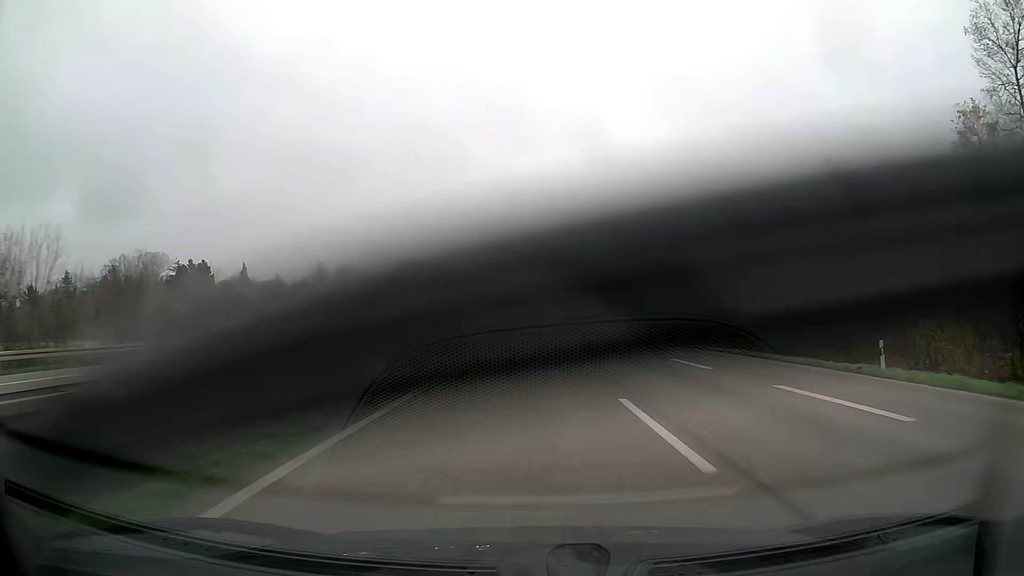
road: trunk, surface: asphalt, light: Day
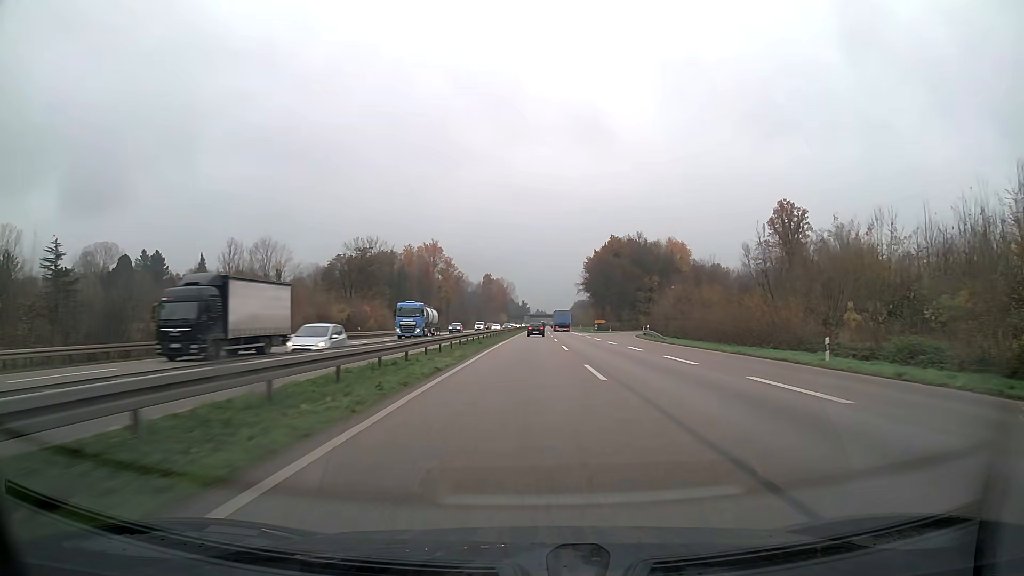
(+0.1, +46.0) m; +1°
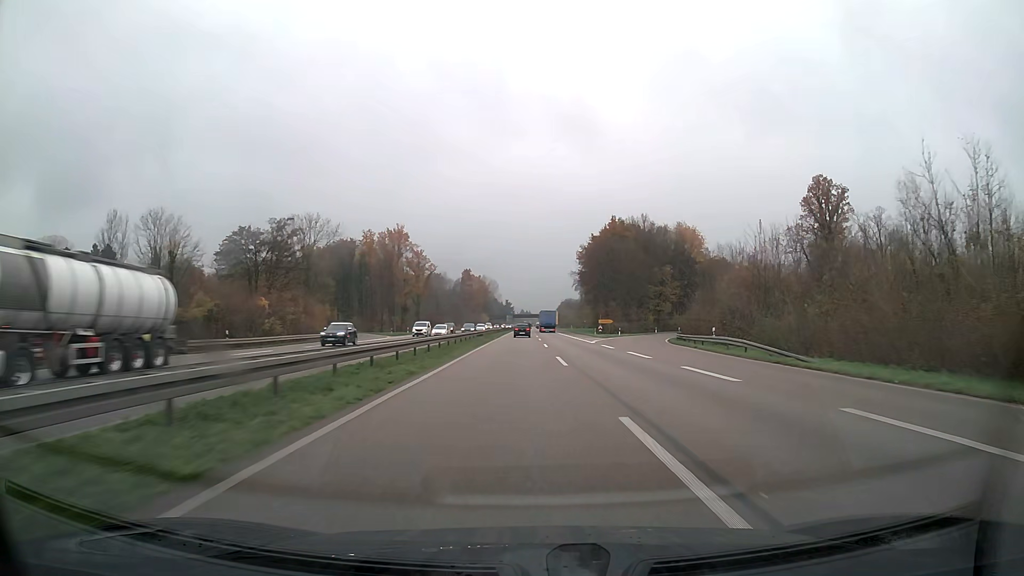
(+0.3, +30.8) m; +1°
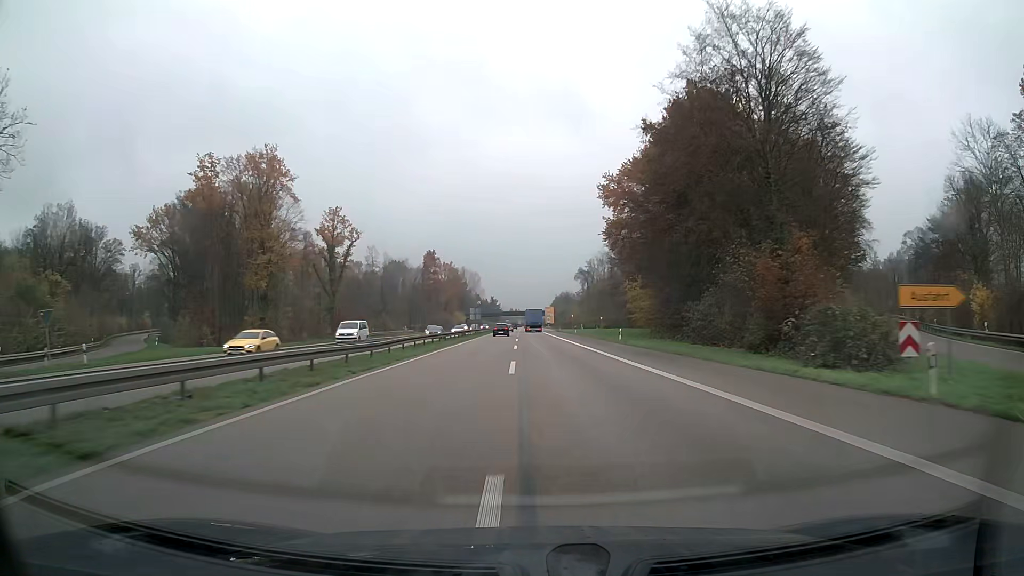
(+0.8, +77.2) m; +1°
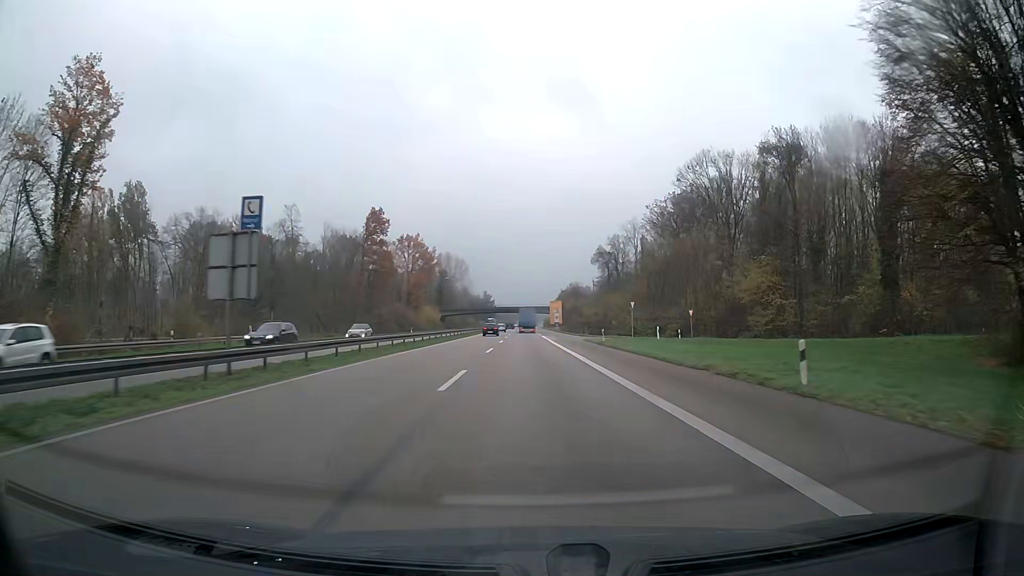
(0.0, +77.0) m; 0°
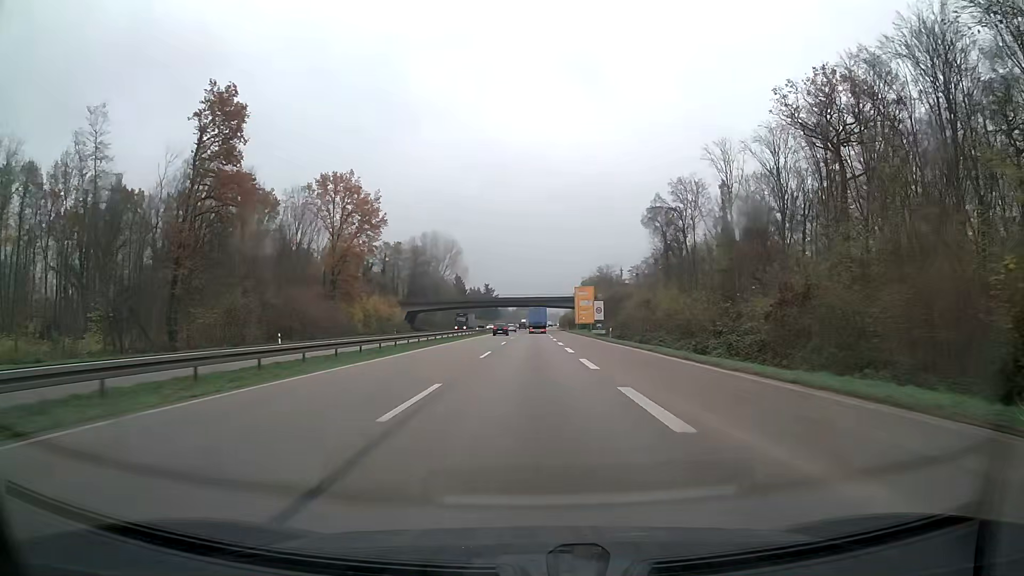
(-0.5, +76.7) m; -1°
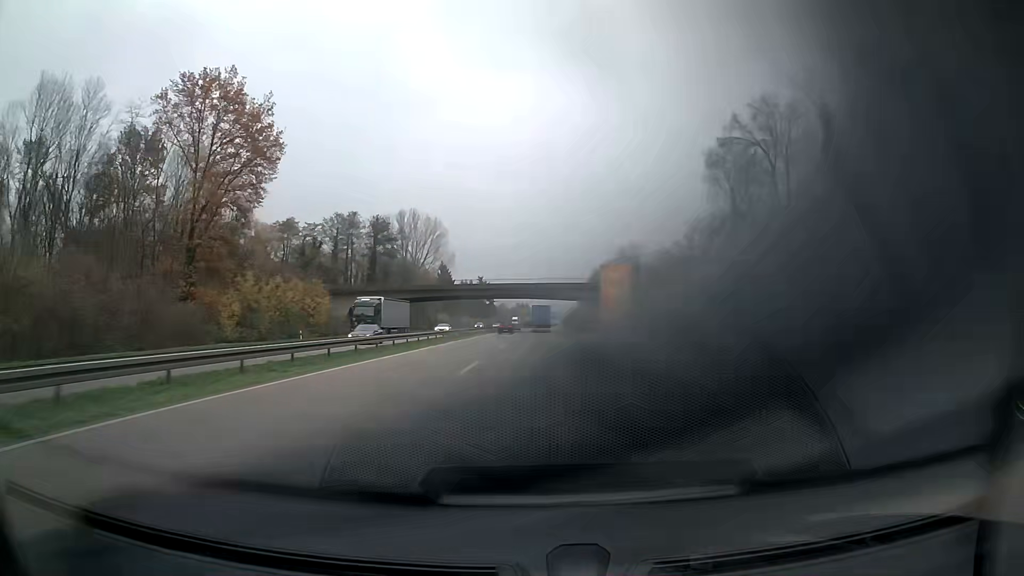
(0.0, +46.0) m; 0°
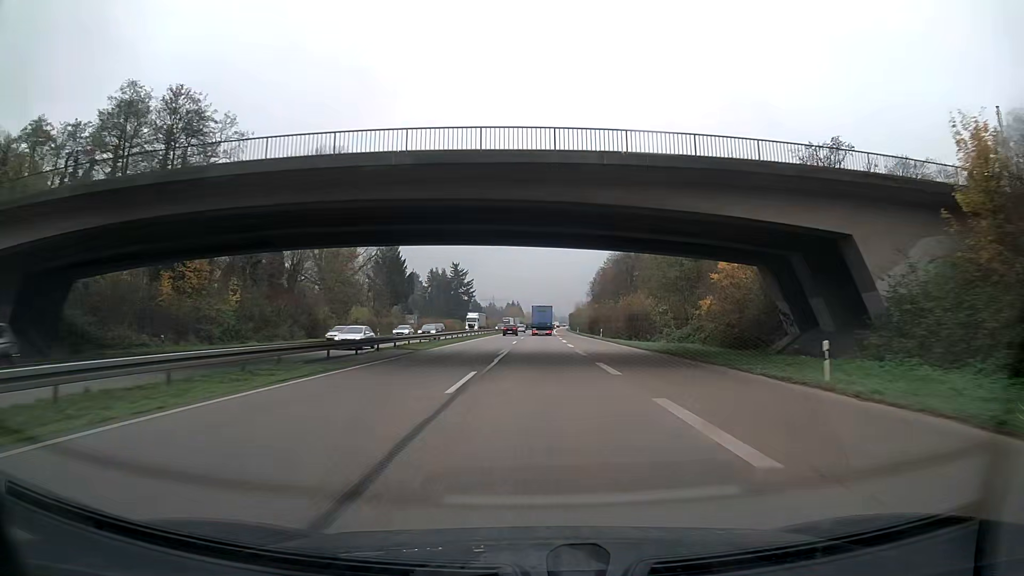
(+0.4, +76.7) m; +1°
(0, +10) (0, +20) (0, +30) (0, +40) (0, +50) (0, +60) (+1, +70) (+1, +80) (+1, +90) (+1, +100) m
